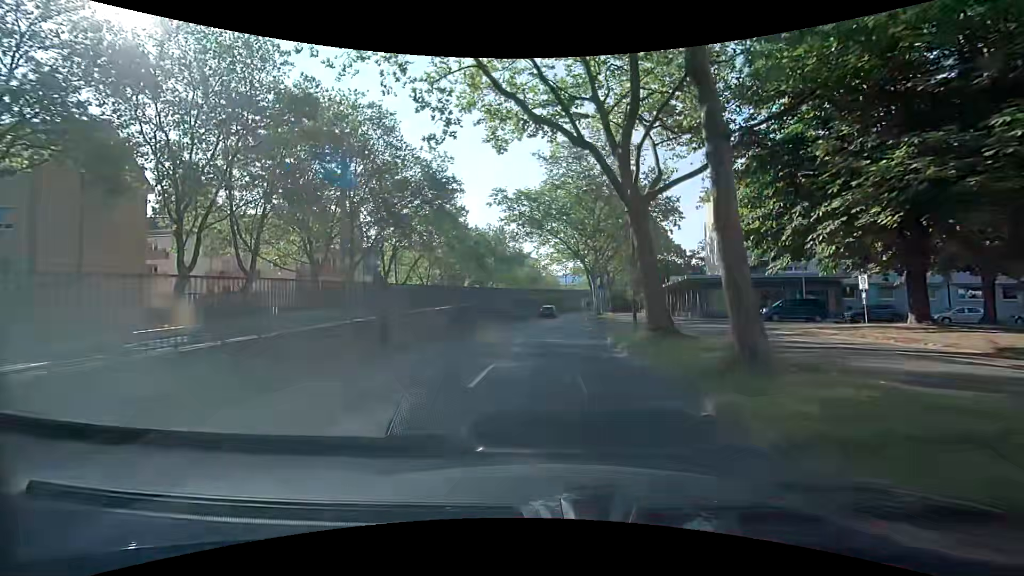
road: tertiary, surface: asphalt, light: Day
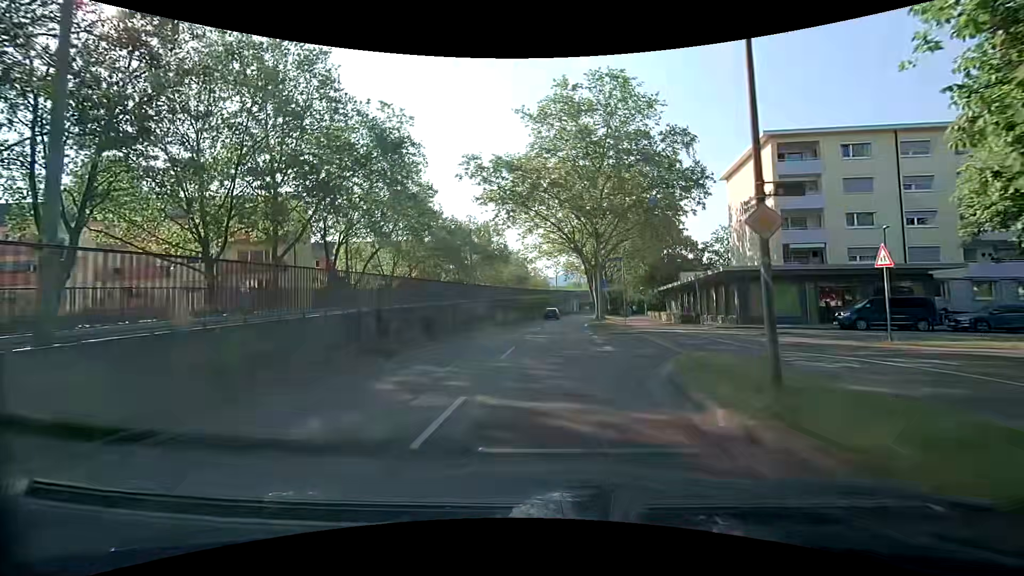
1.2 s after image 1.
(-0.1, +12.4) m; -1°
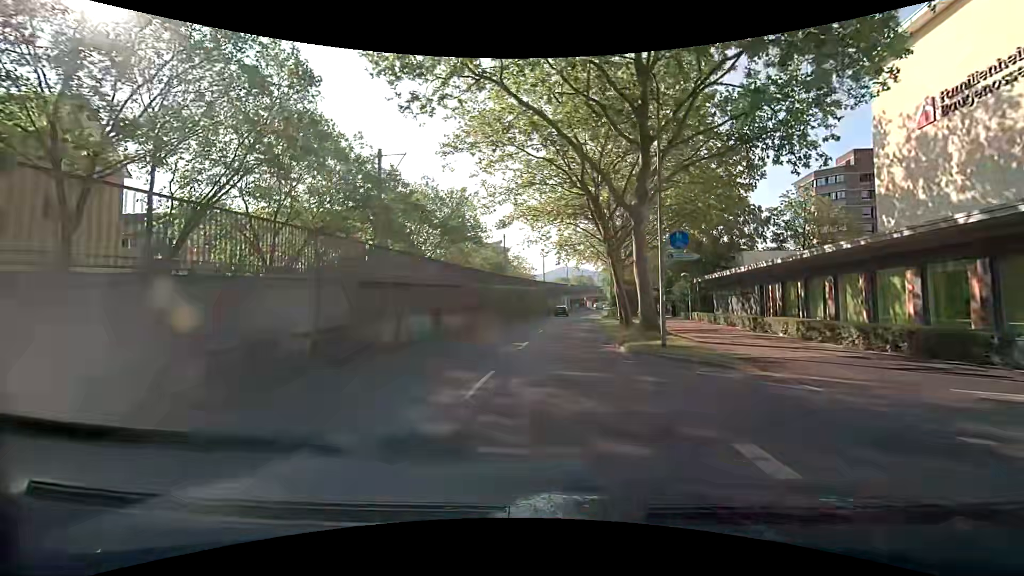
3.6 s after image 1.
(+0.9, +24.3) m; +3°
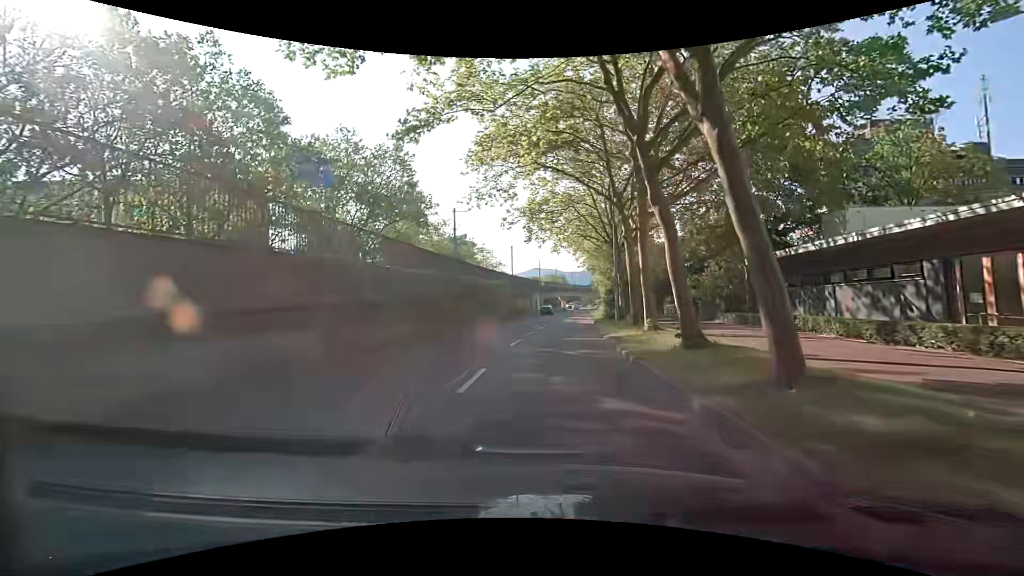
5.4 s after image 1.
(+0.4, +17.8) m; +3°
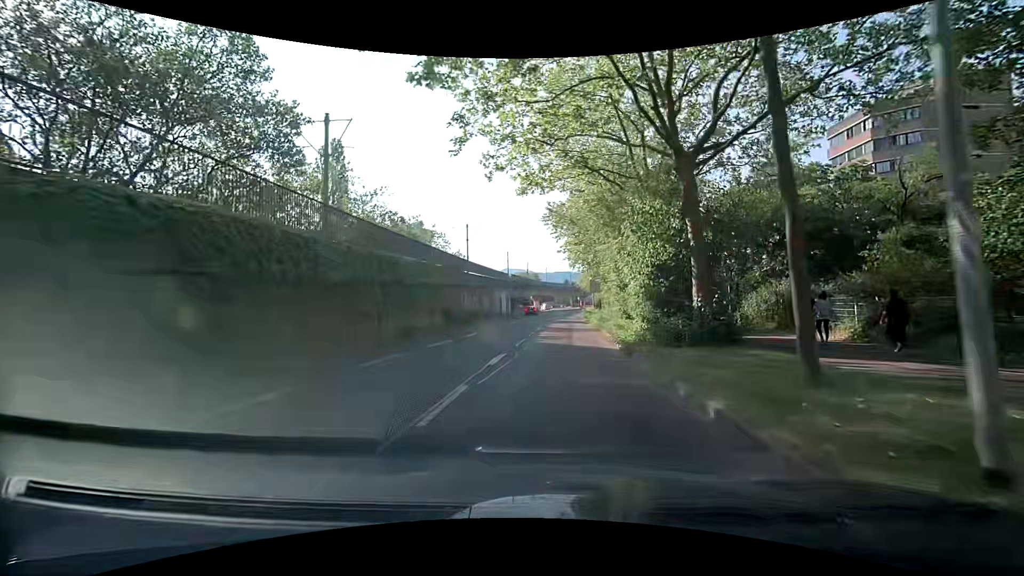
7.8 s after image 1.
(+0.7, +23.0) m; +3°
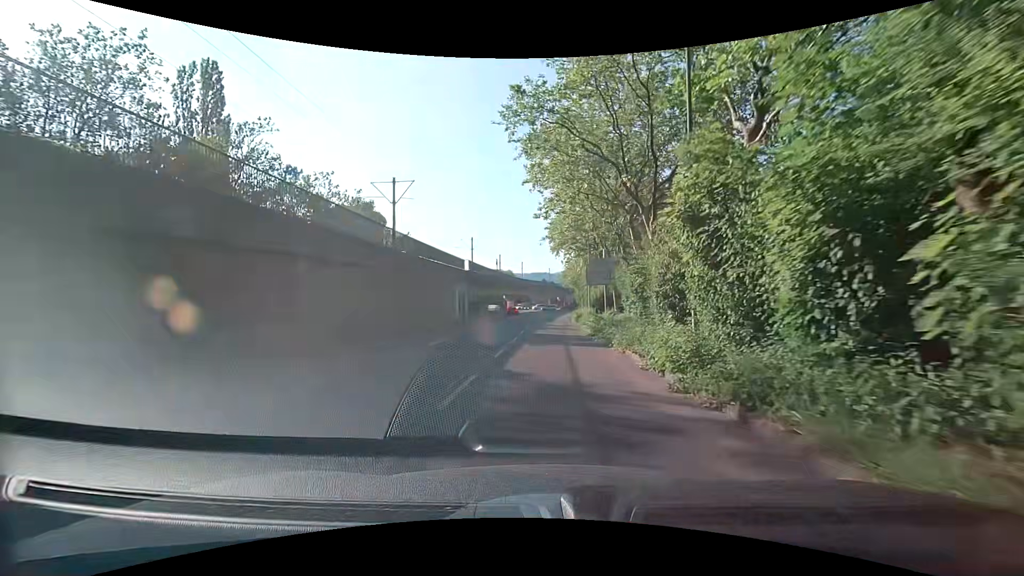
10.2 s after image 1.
(+0.8, +22.9) m; +3°
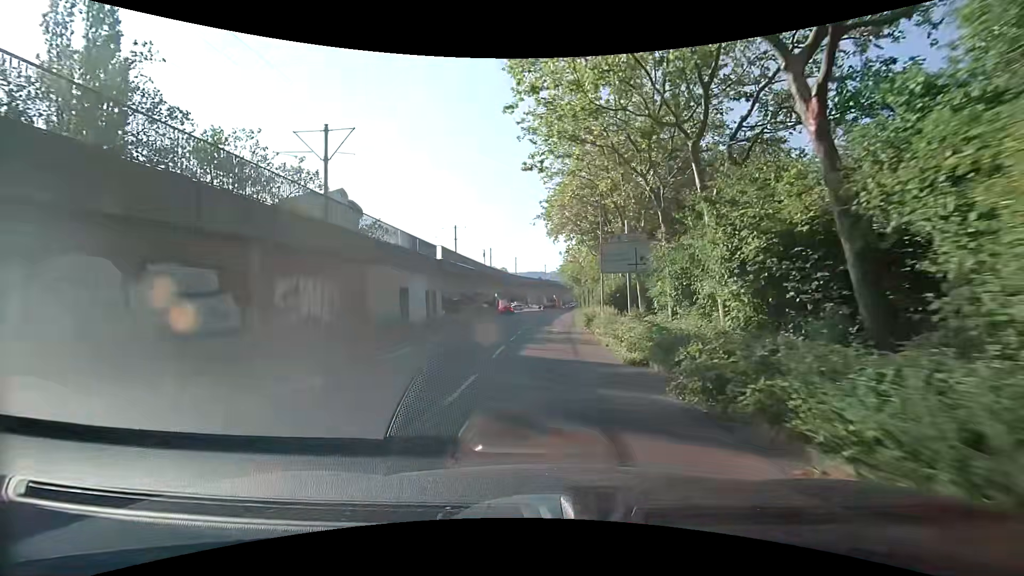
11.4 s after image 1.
(+0.1, +11.9) m; +1°
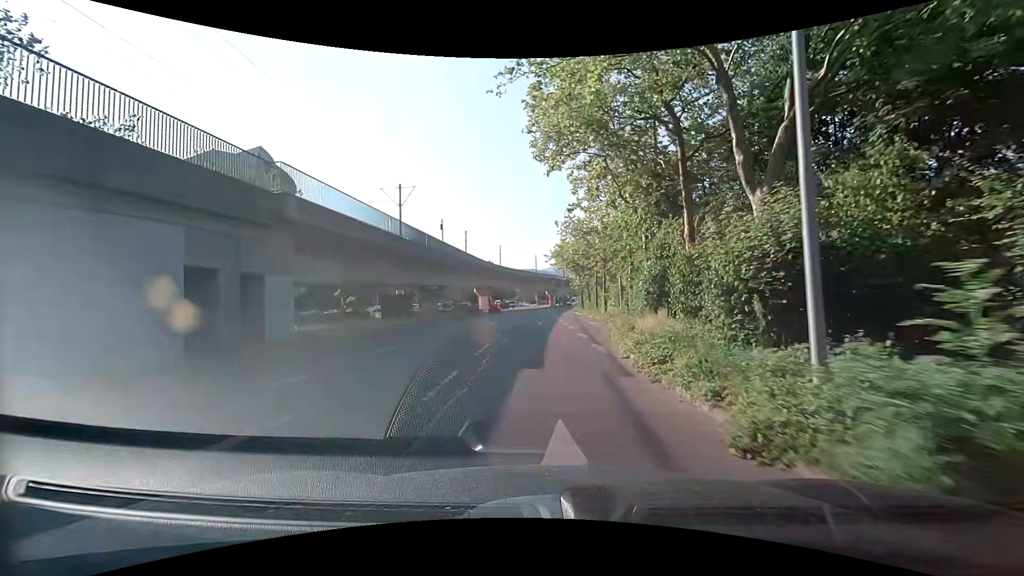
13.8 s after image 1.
(+0.3, +23.8) m; +1°
(0, +10) (0, +20) (0, +30) (-1, +40) (-1, +50) (-1, +60) (-1, +70) (-1, +80) (-1, +90) (-1, +100) m
